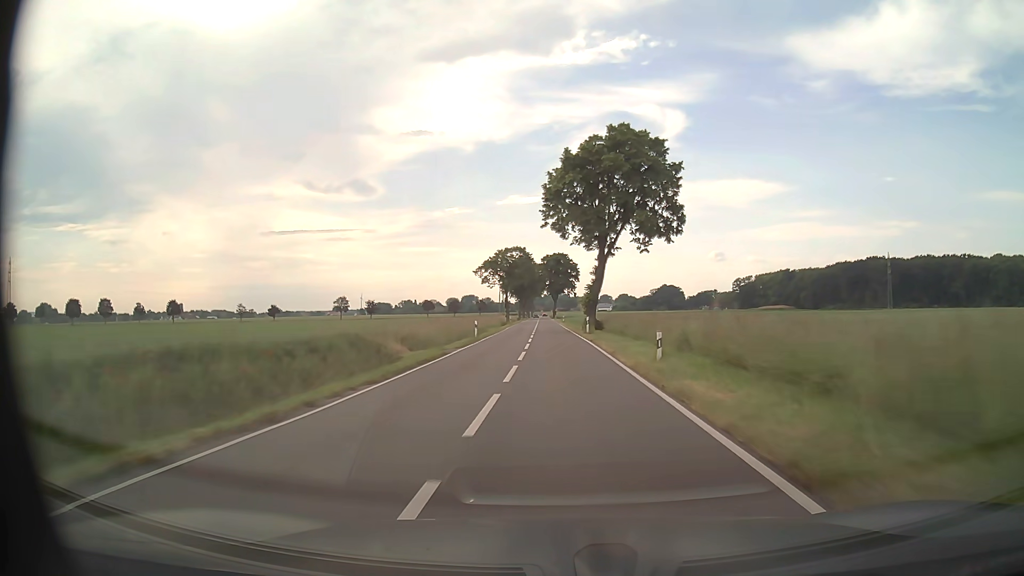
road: tertiary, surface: asphalt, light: Day
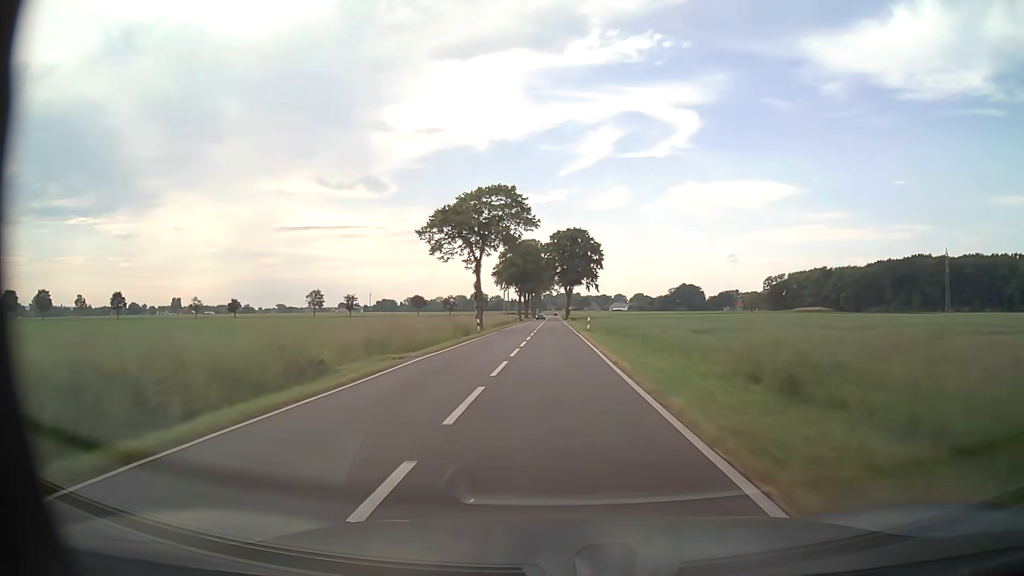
(-0.4, +47.8) m; -1°
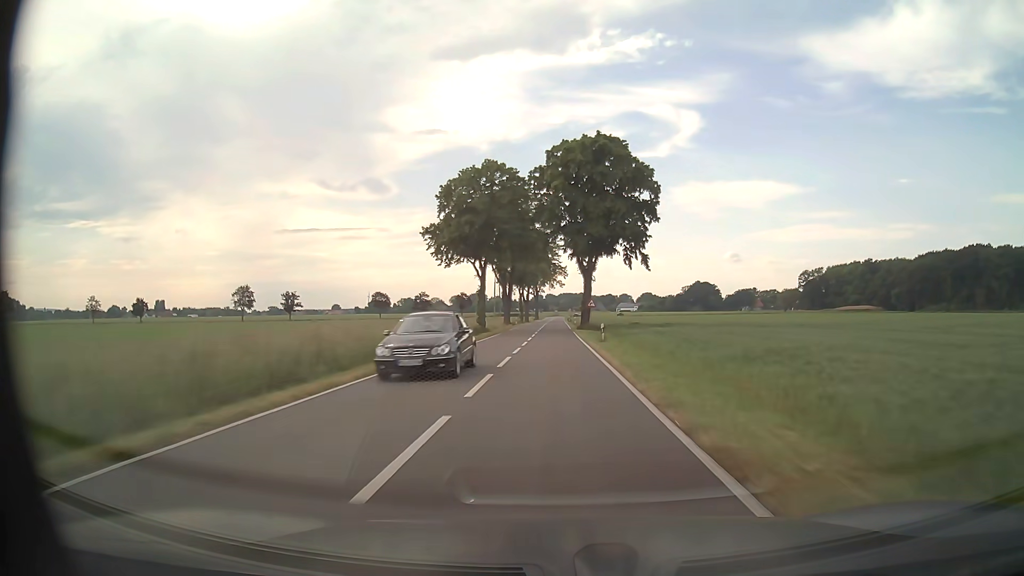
(-0.3, +63.8) m; 0°
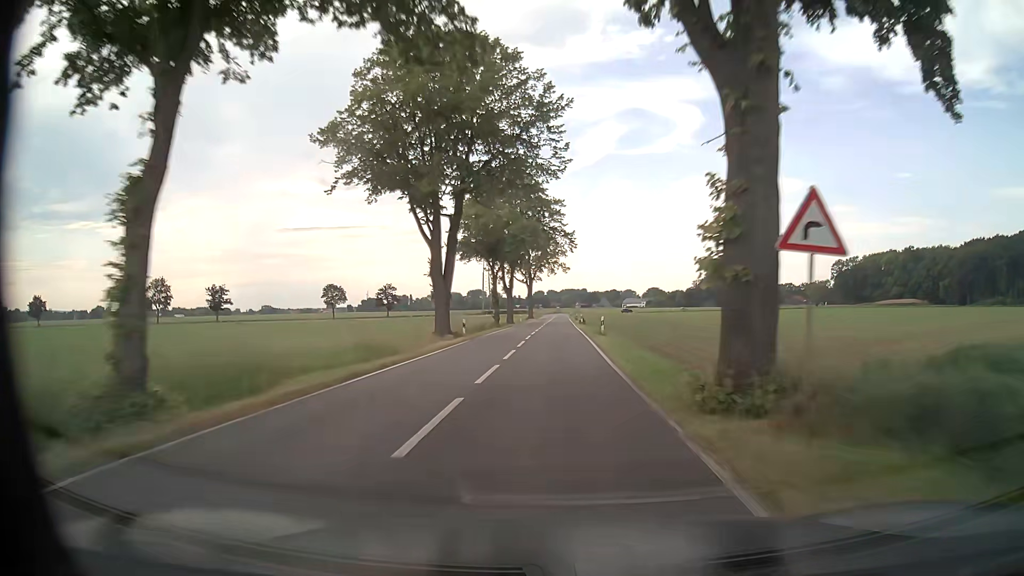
(0.0, +46.7) m; 0°
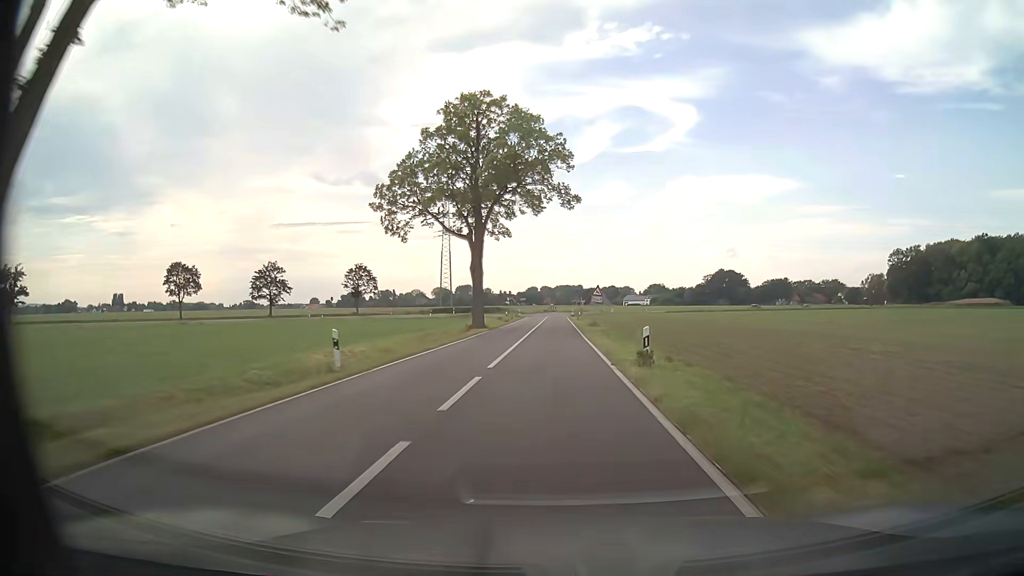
(+0.4, +69.6) m; 0°
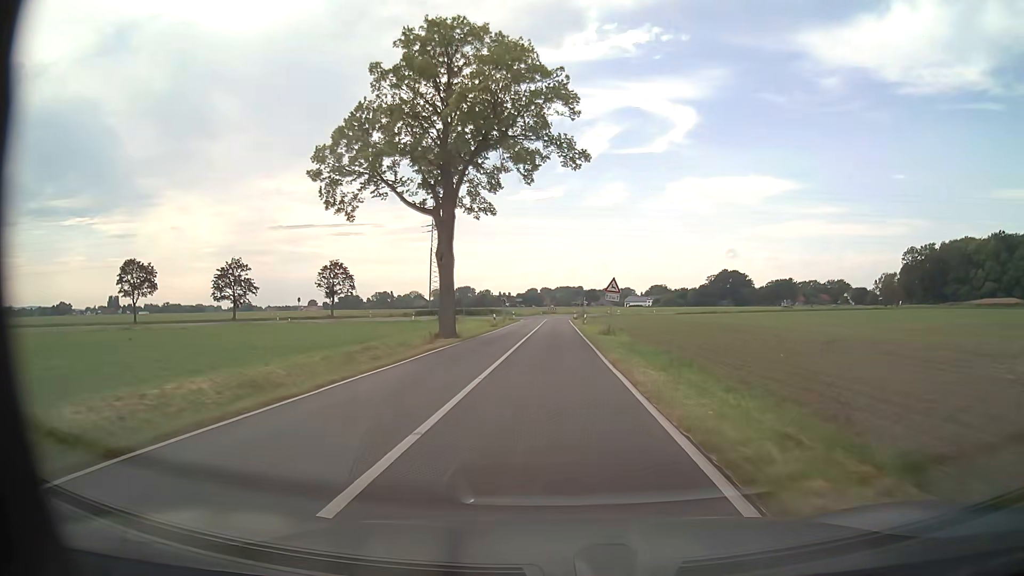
(0.0, +12.7) m; 0°
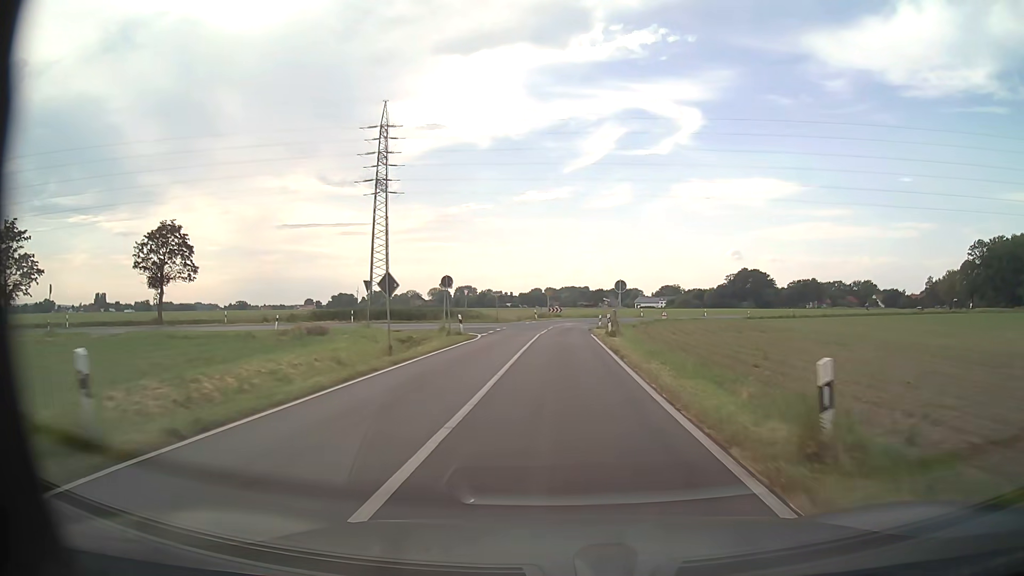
(-0.2, +46.5) m; 0°
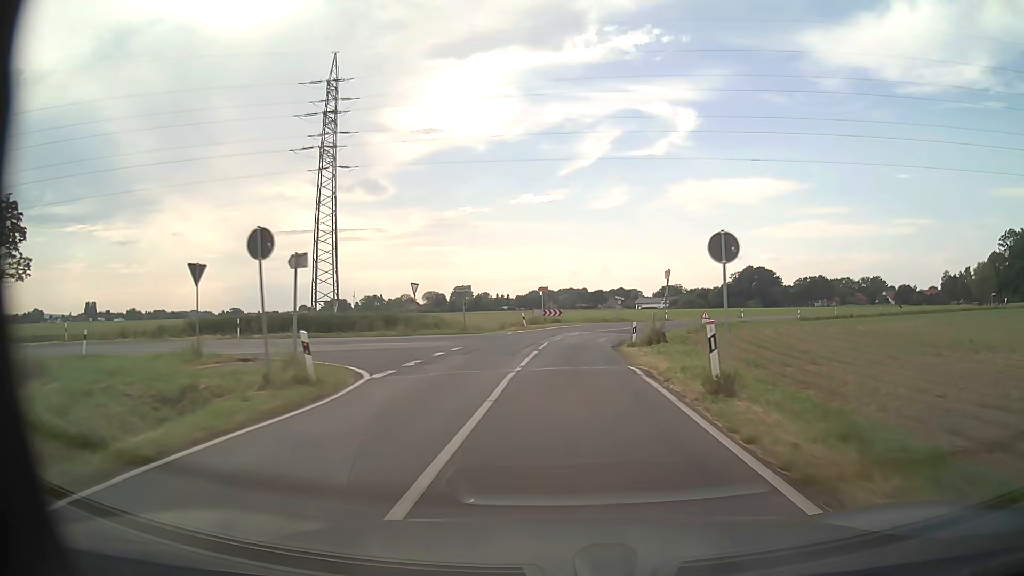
(0.0, +20.8) m; 0°
(0, +10) (0, +20) (+1, +30) (+4, +40) (+7, +49) (+11, +58) (+17, +66) (+24, +73) (+32, +80) (+39, +86) m
